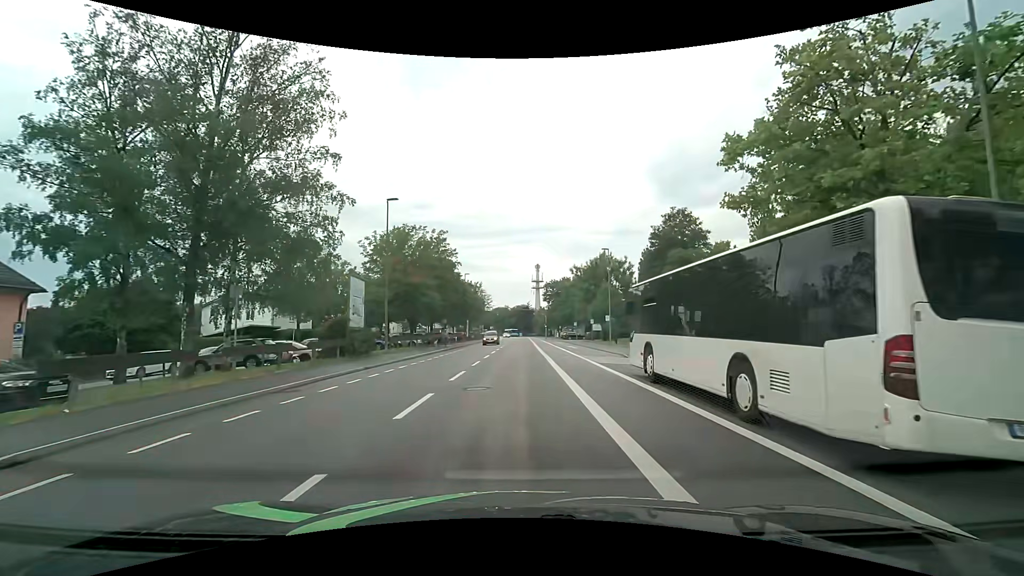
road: tertiary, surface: asphalt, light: Day
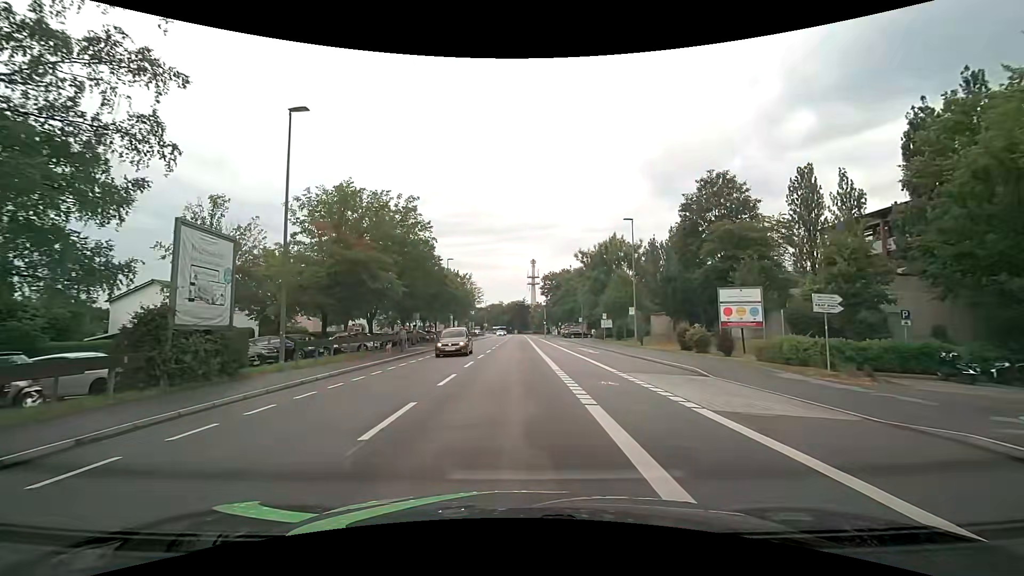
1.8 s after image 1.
(+0.1, +13.5) m; +1°
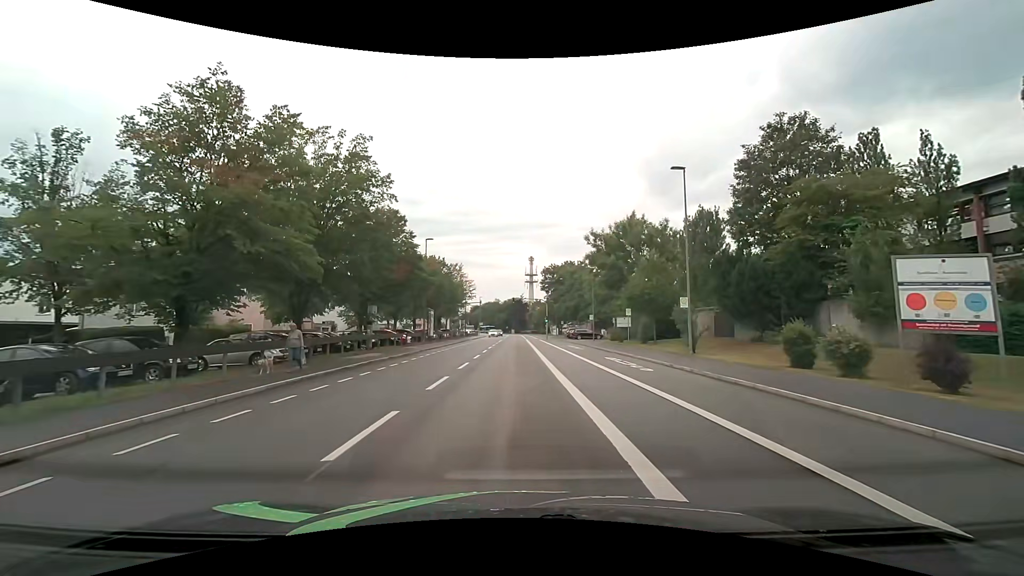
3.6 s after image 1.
(0.0, +13.1) m; 0°
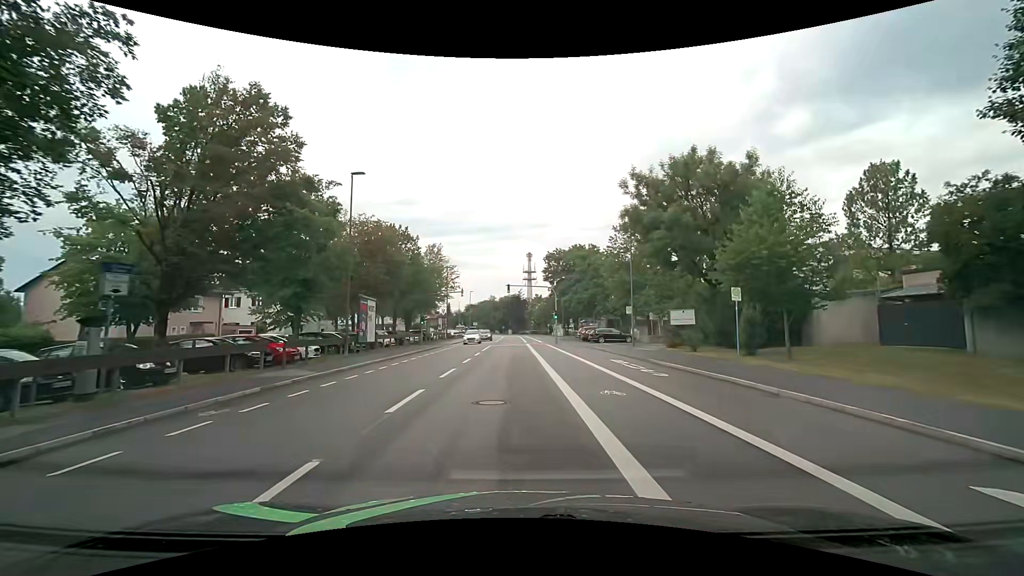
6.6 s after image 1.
(+0.1, +21.0) m; 0°
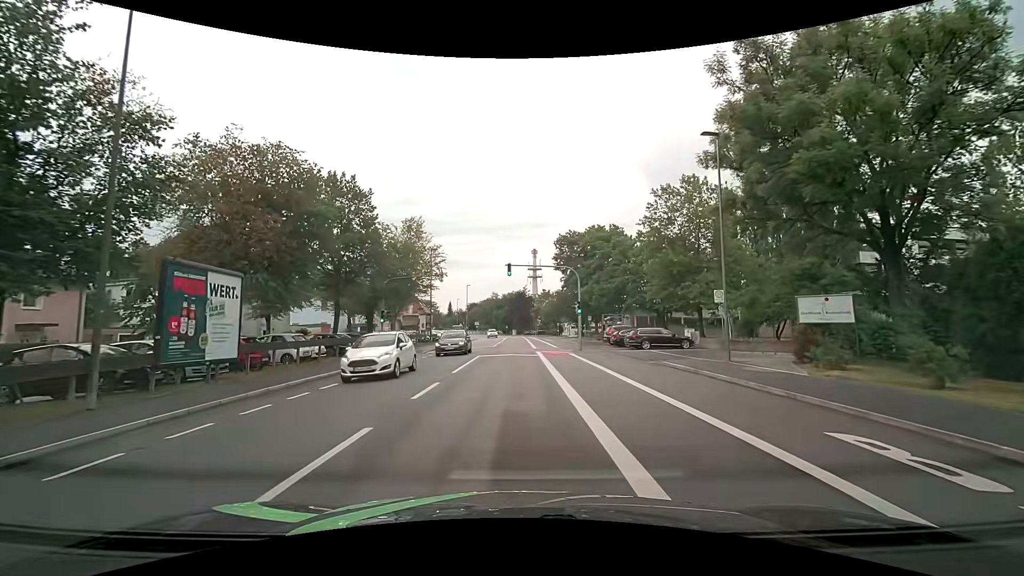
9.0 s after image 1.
(0.0, +16.2) m; -1°
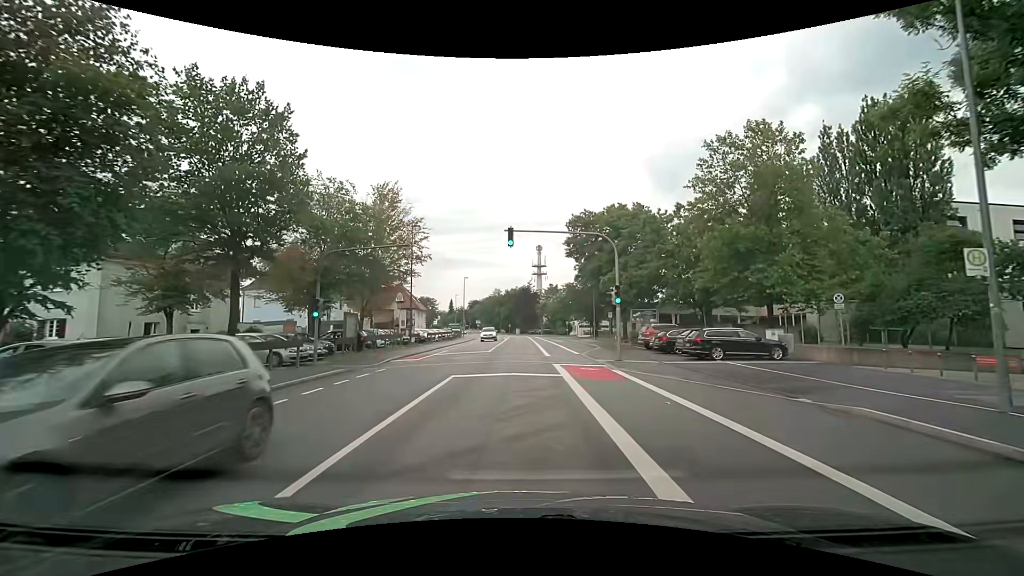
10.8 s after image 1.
(-0.1, +11.8) m; 0°
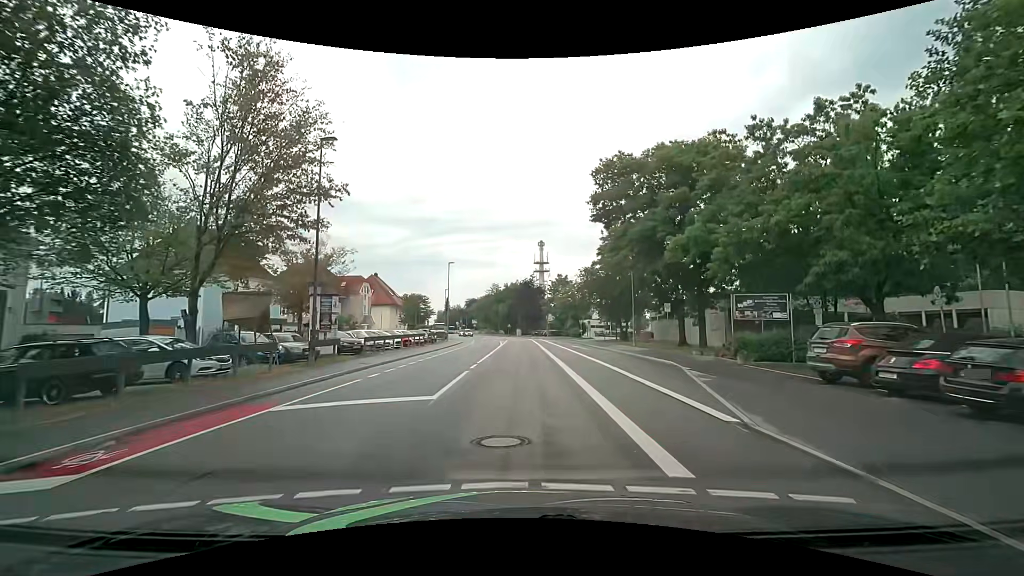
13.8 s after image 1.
(-0.1, +20.1) m; 0°
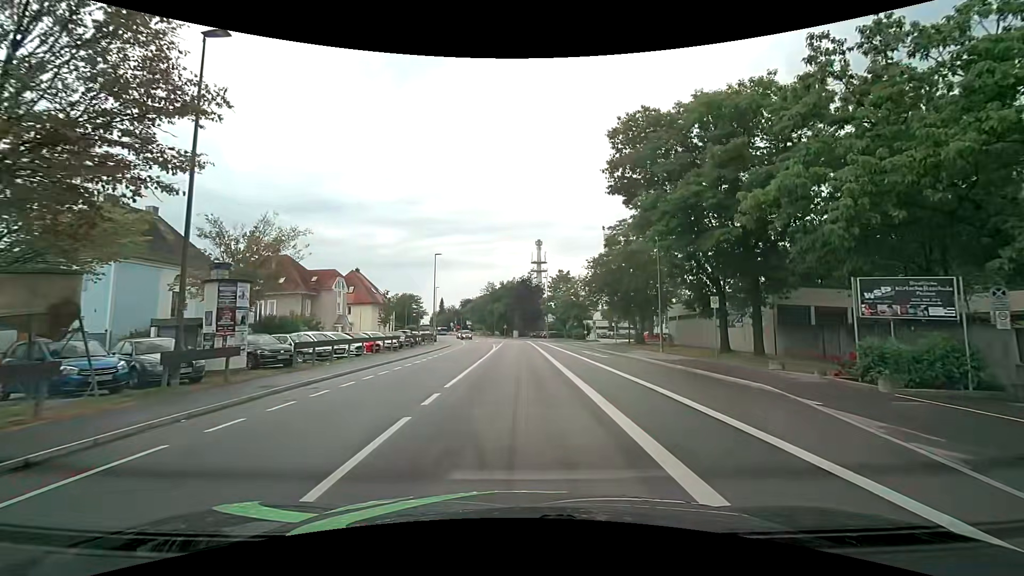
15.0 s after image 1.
(0.0, +8.5) m; 0°
(0, +10) (0, +20) (0, +30) (0, +40) (0, +50) (0, +60) (0, +70) (-1, +80) (-2, +90) (-4, +100) m
